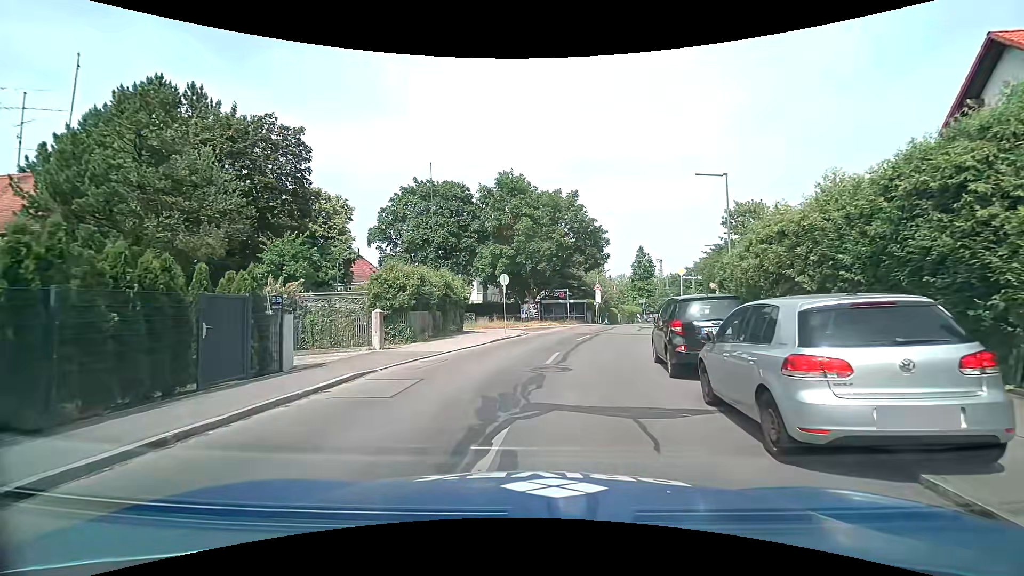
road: tertiary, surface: asphalt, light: Day
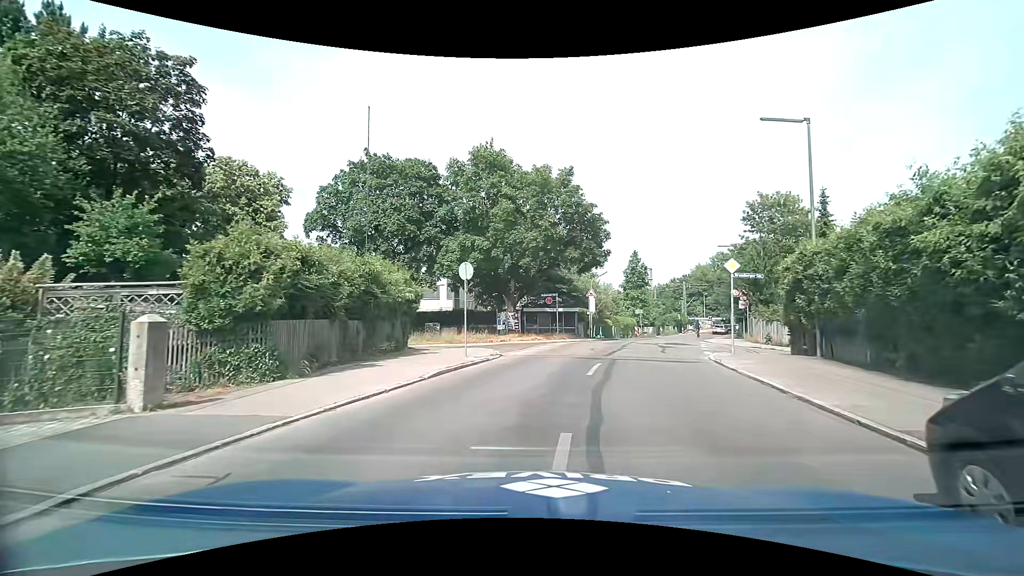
(+0.1, +9.5) m; +3°
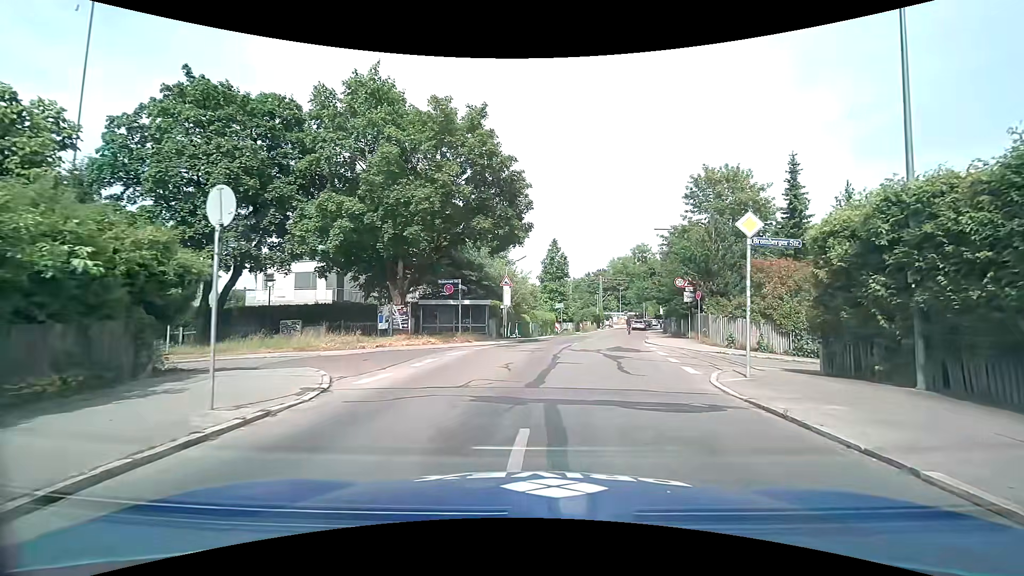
(+0.6, +8.9) m; +9°
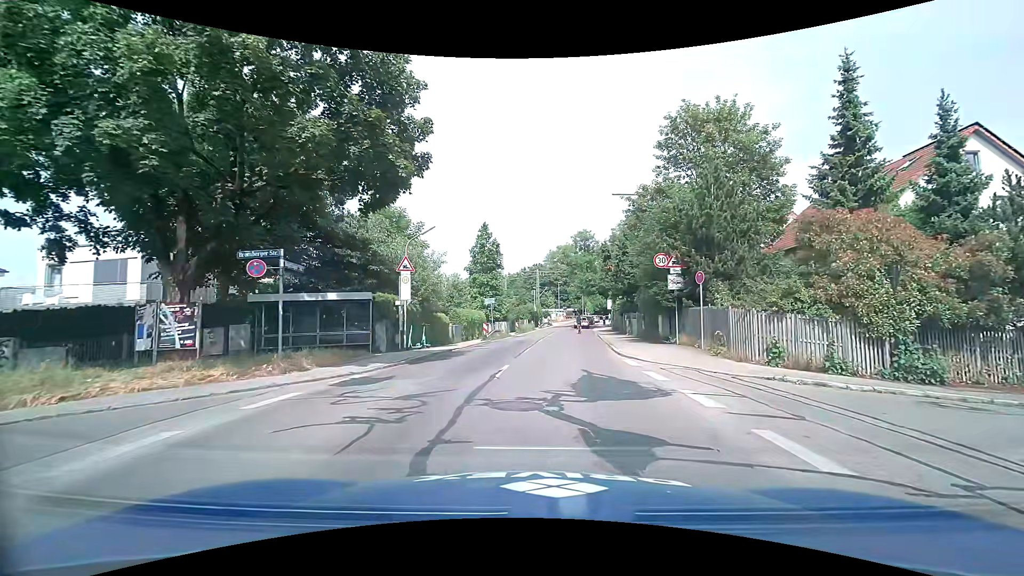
(+0.9, +11.1) m; +8°
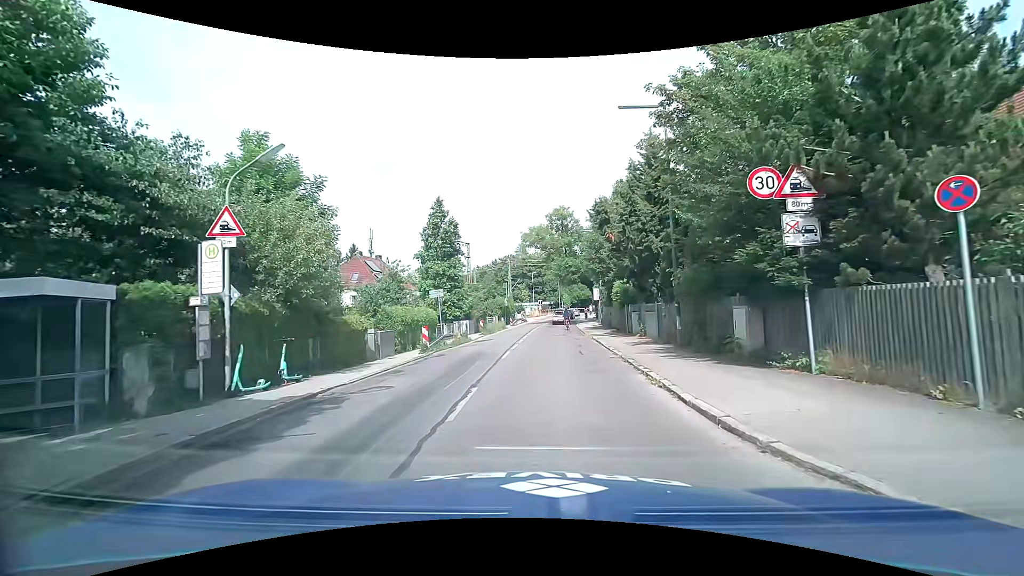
(+0.4, +11.6) m; +3°
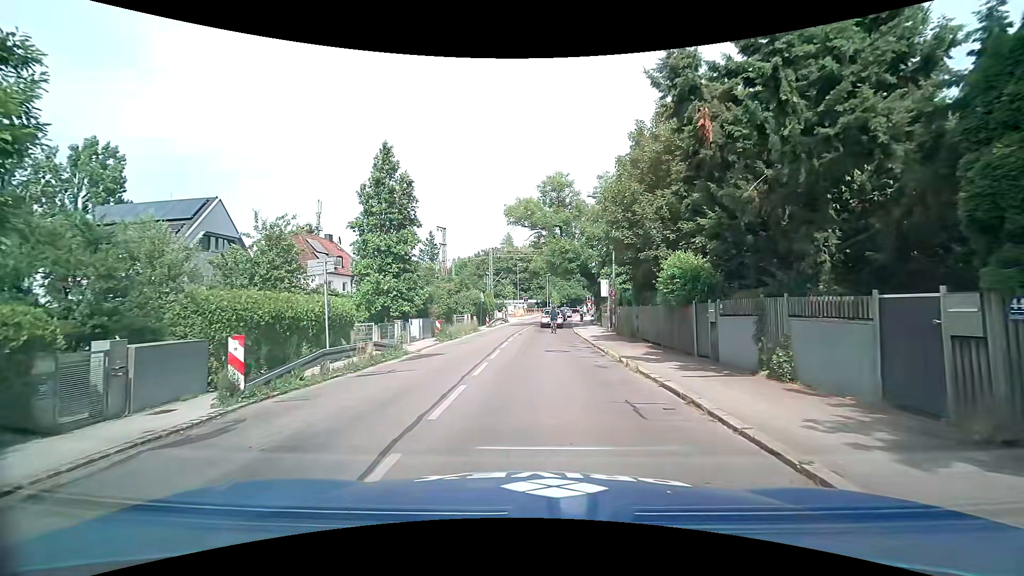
(+0.1, +13.7) m; +2°
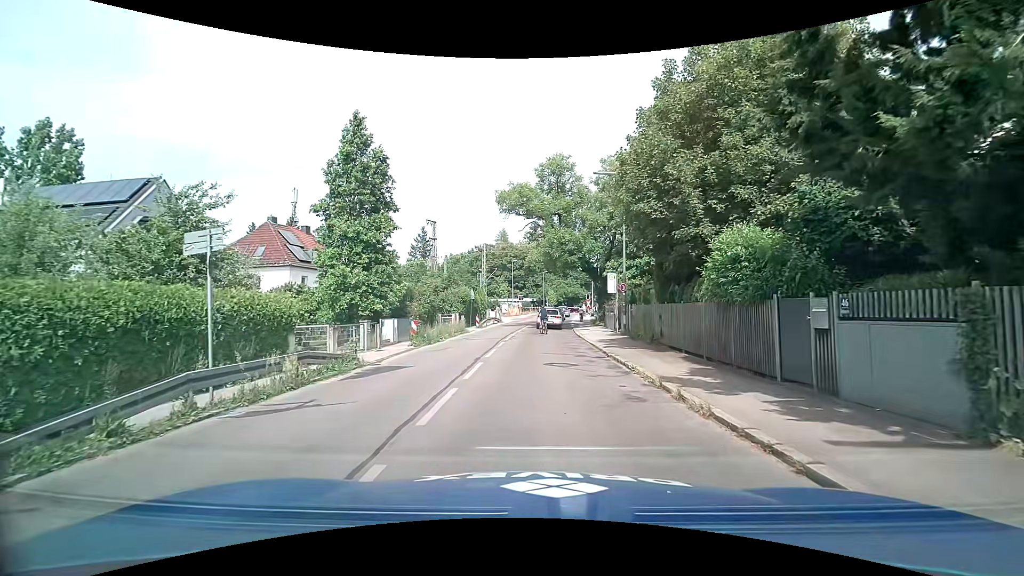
(0.0, +4.8) m; +1°
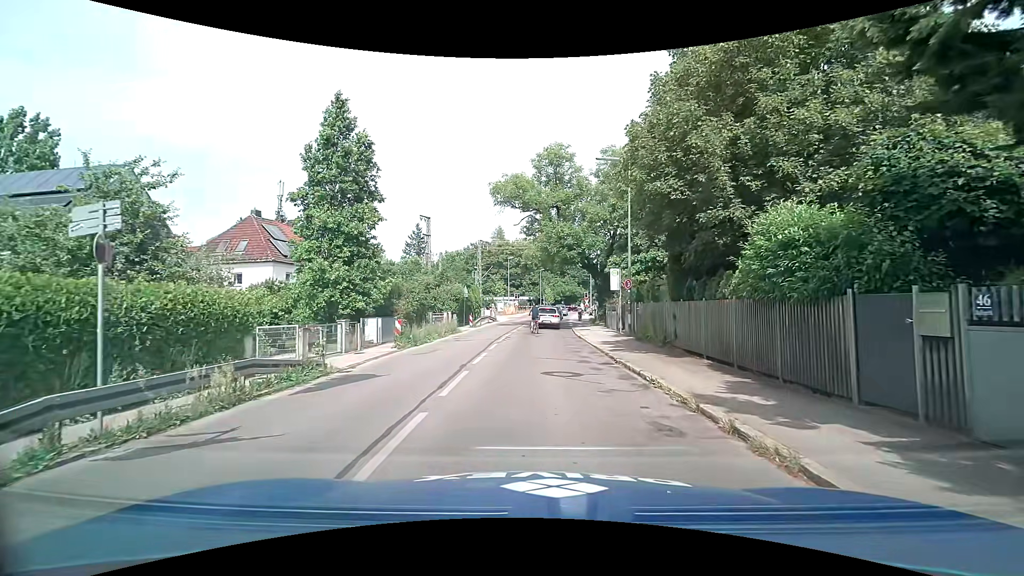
(0.0, +2.2) m; -1°
